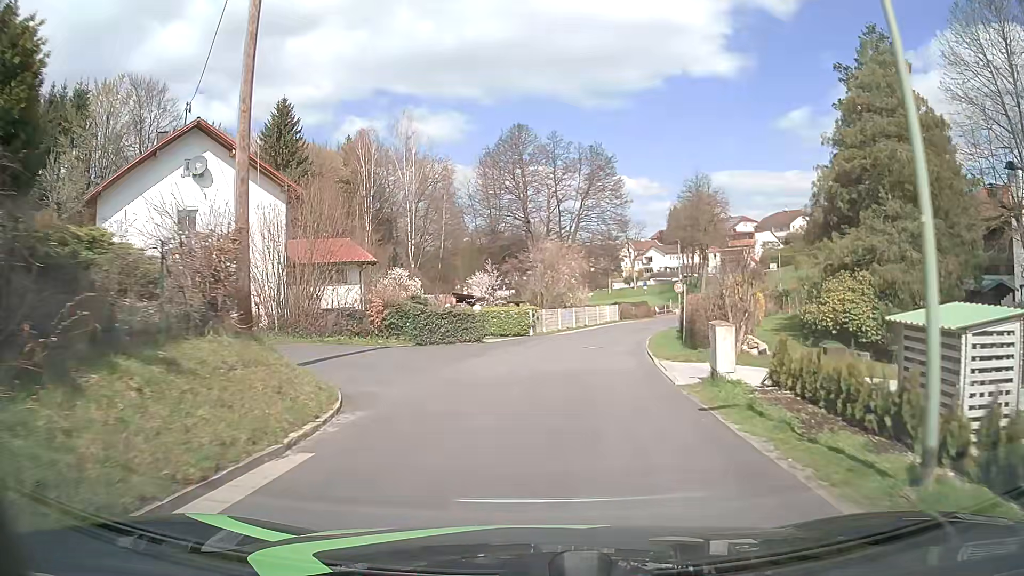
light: Day
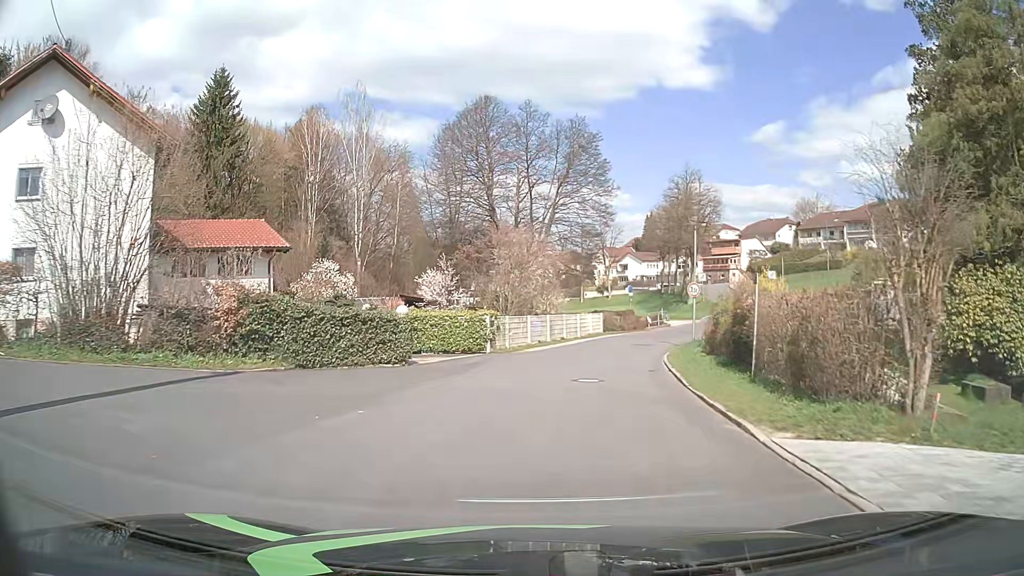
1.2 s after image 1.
(+0.2, +10.5) m; +3°
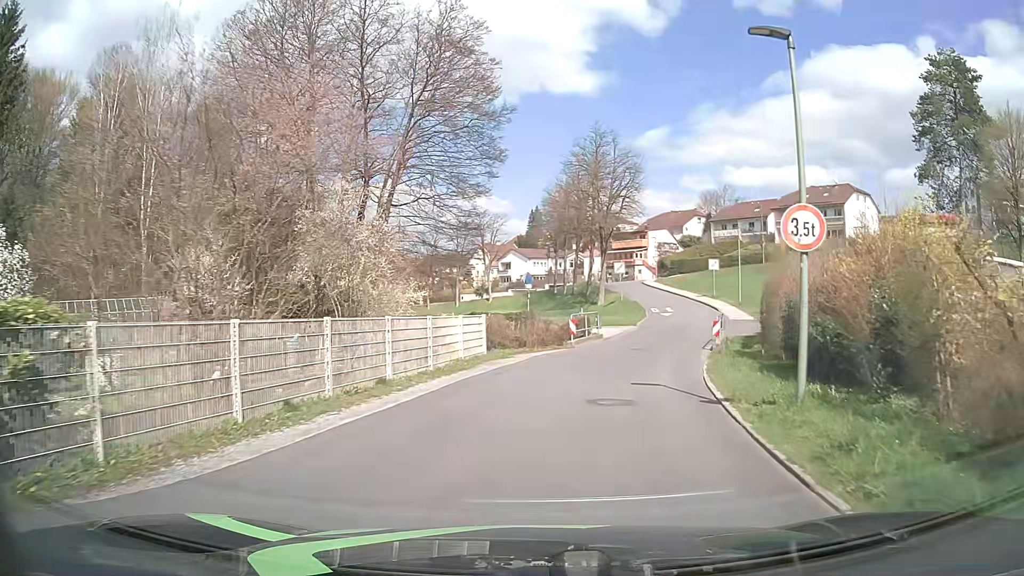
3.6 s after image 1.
(+1.4, +20.2) m; +9°
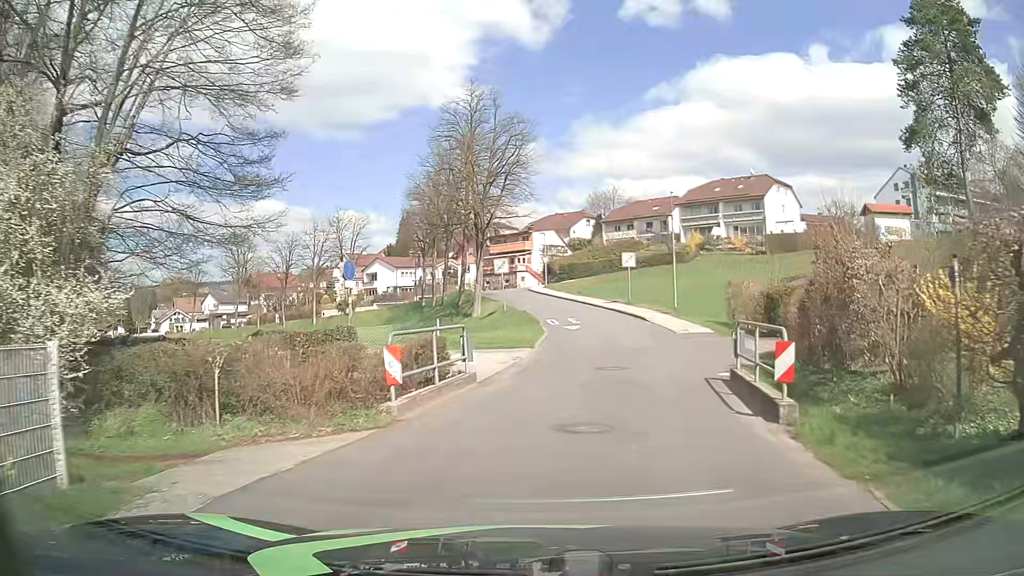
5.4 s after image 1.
(+1.3, +14.6) m; +11°
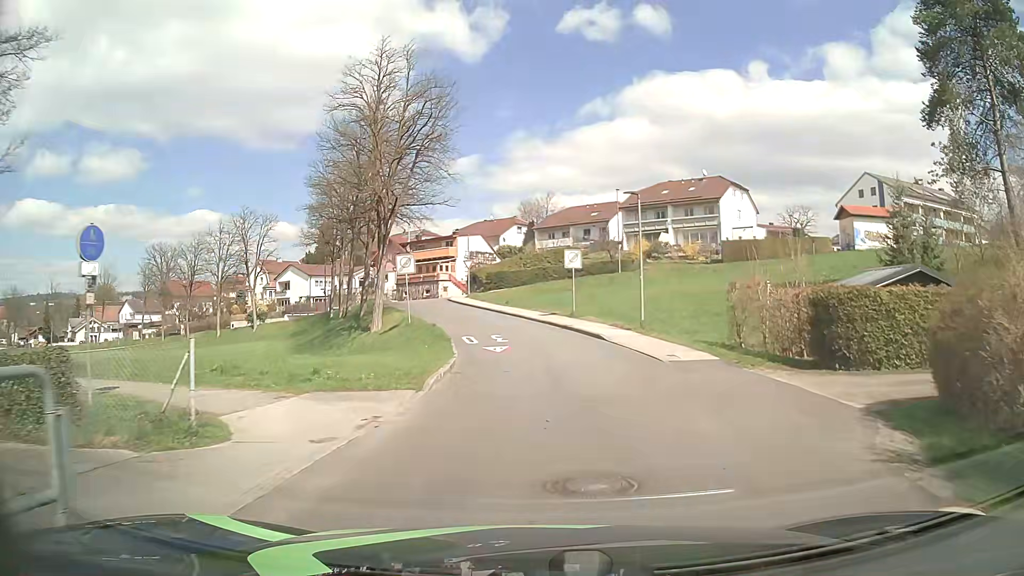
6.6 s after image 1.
(+0.5, +10.0) m; +6°
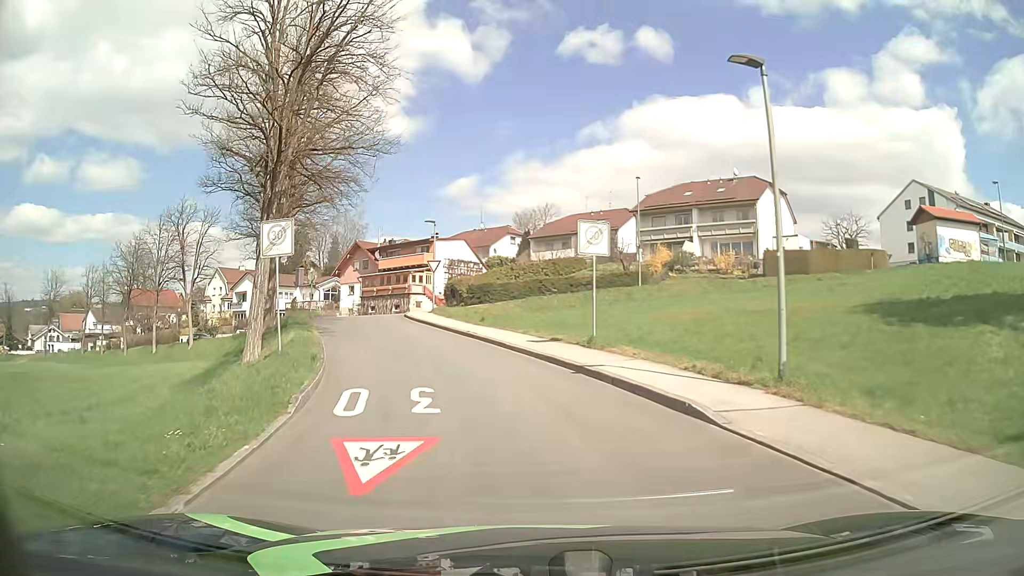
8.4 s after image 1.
(+0.4, +15.2) m; +1°
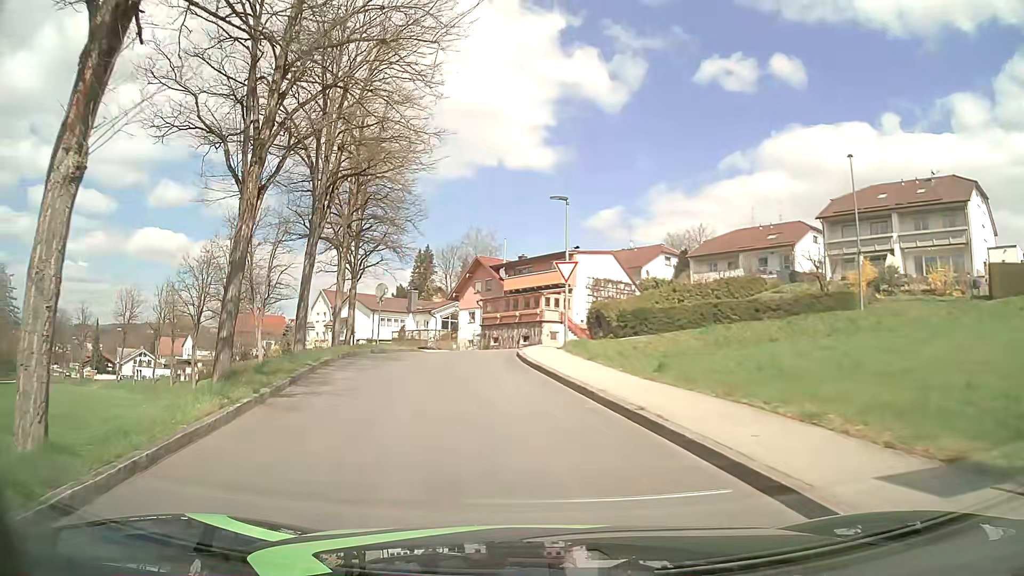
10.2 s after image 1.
(-1.3, +14.9) m; -12°
